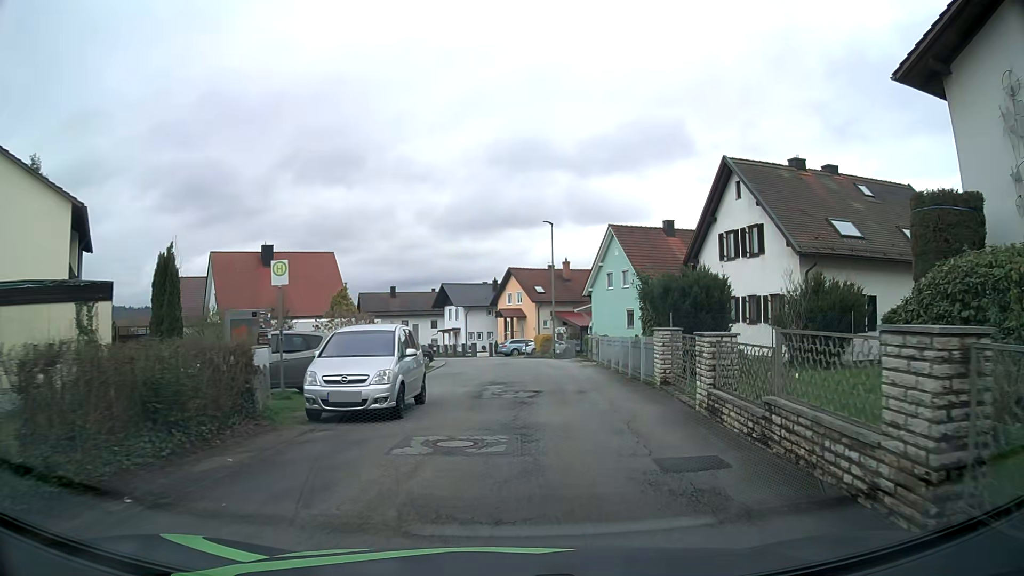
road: residential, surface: asphalt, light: Day
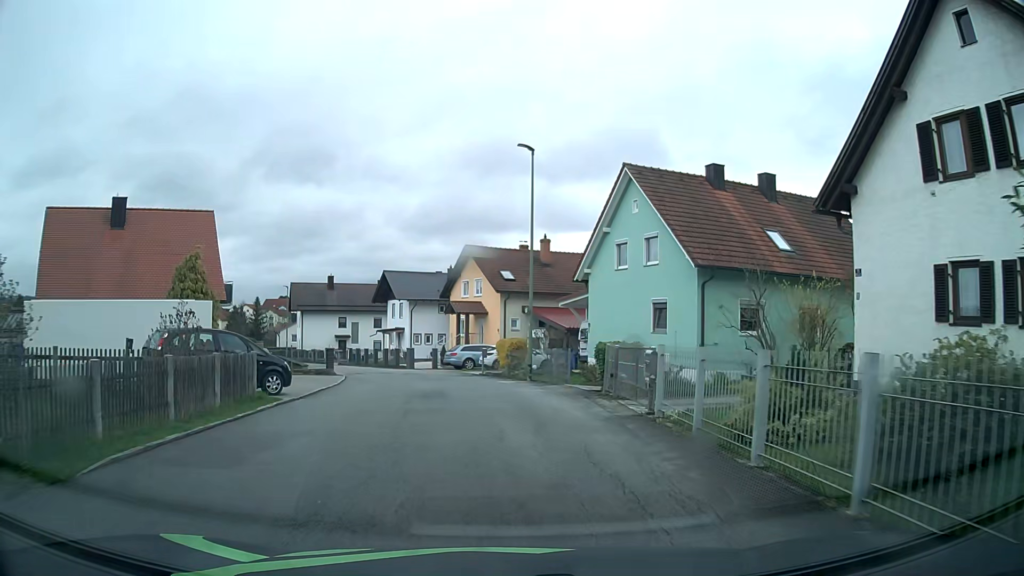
(+0.9, +17.5) m; +4°
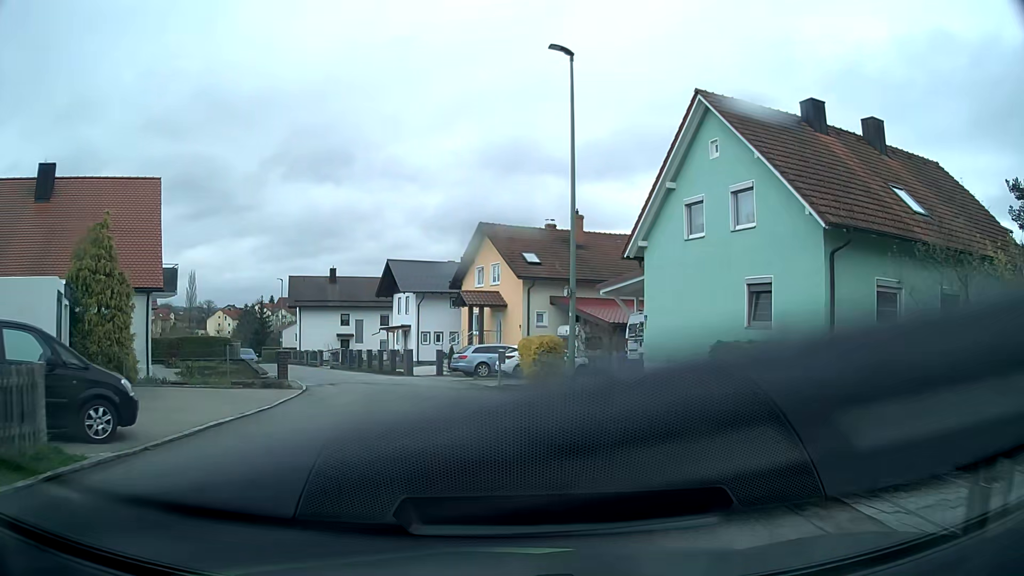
(-0.1, +8.5) m; -2°
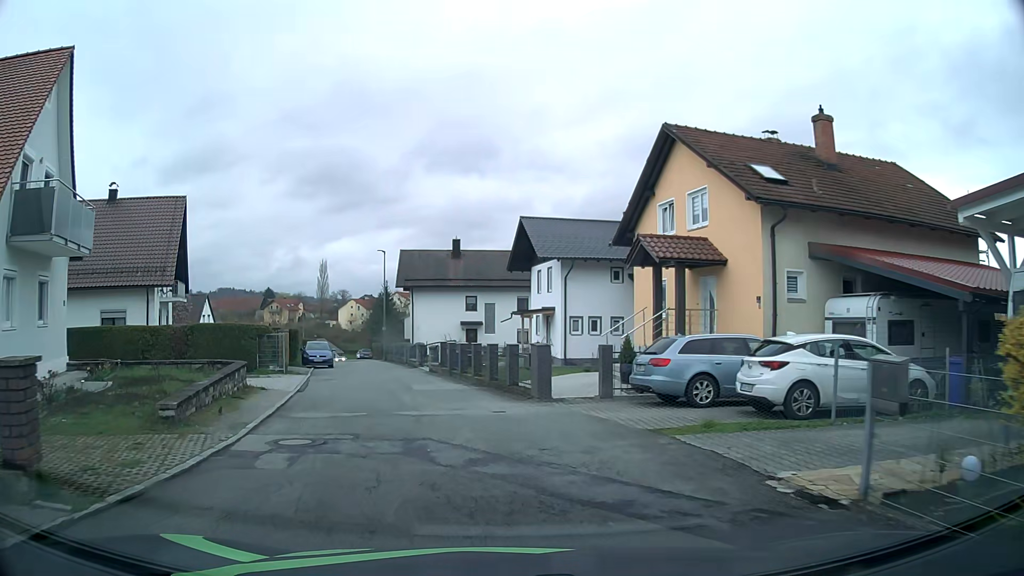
(-1.5, +16.0) m; -12°
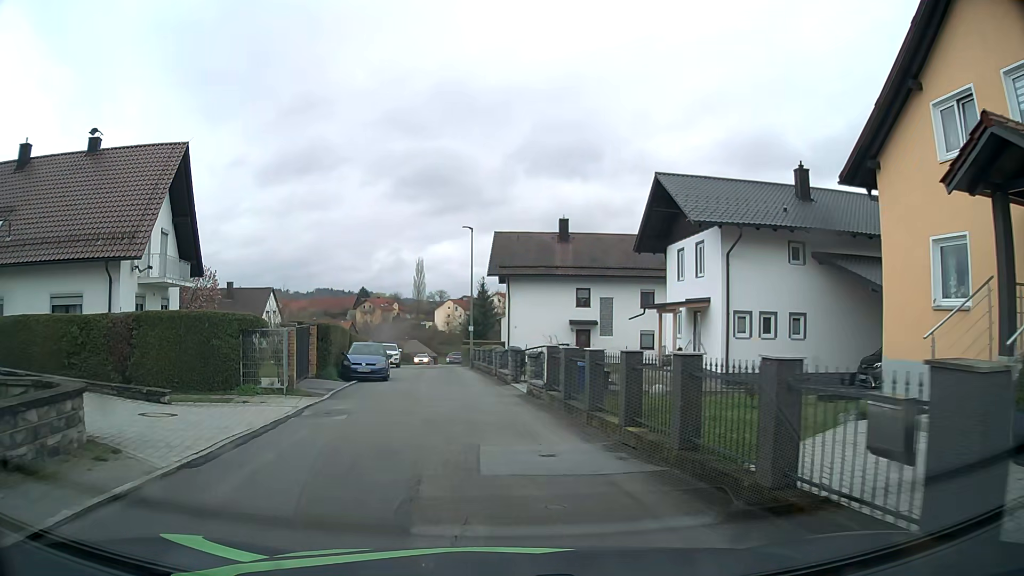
(-1.1, +11.6) m; -8°
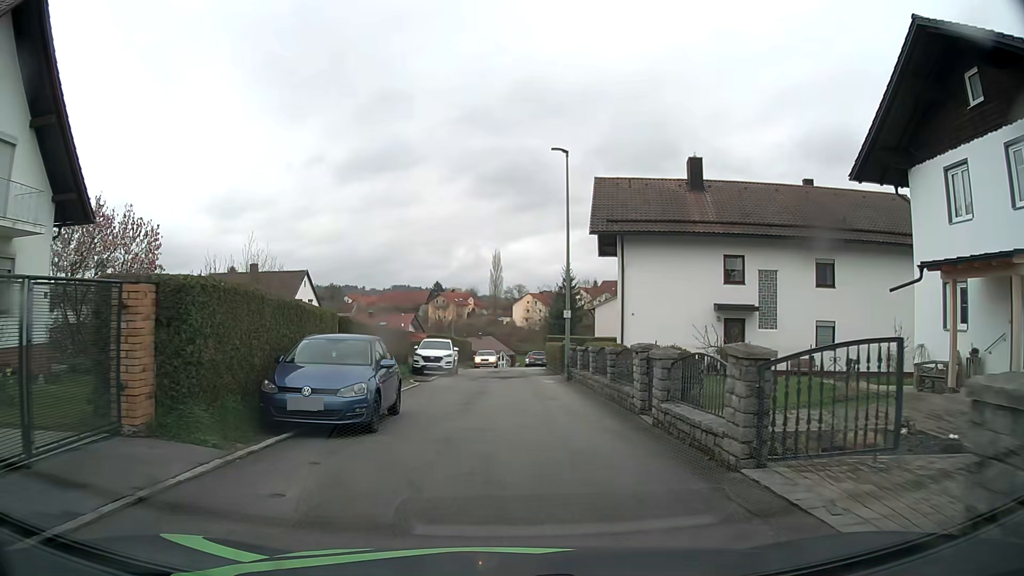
(-1.6, +15.7) m; -8°
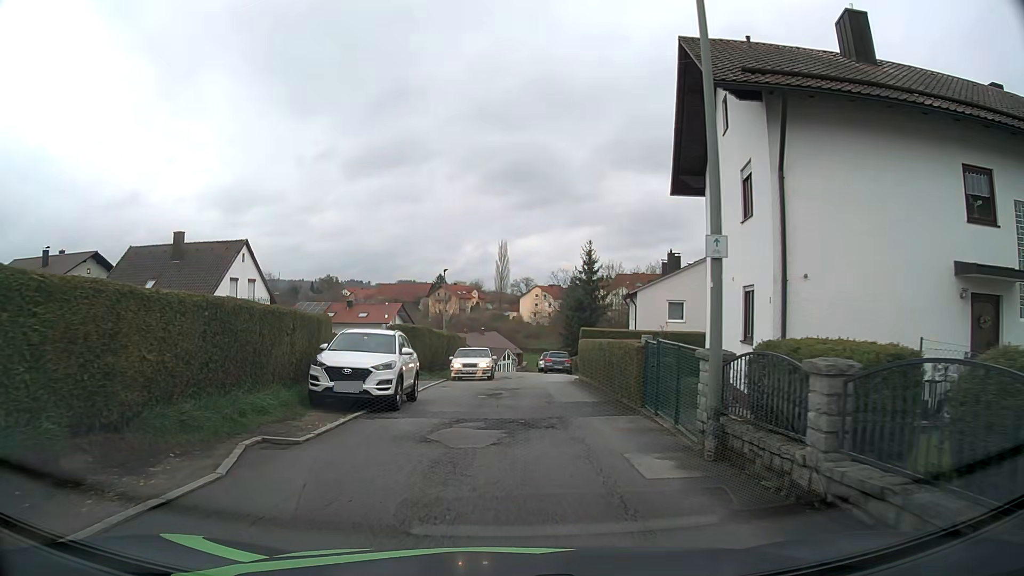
(0.0, +16.6) m; -1°
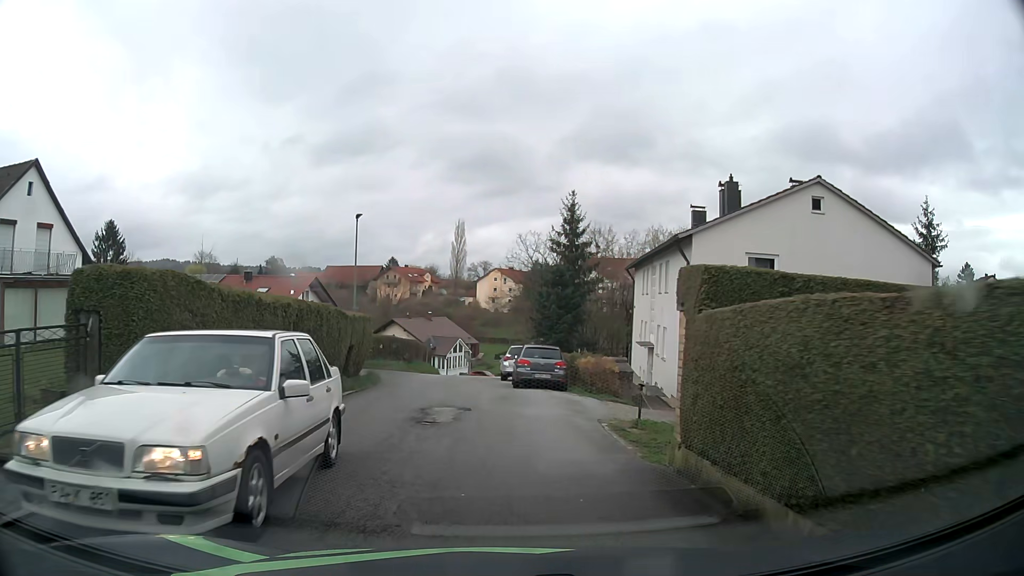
(+0.9, +20.4) m; +3°
(0, +10) (-1, +20) (-2, +30) (-1, +40) (-1, +50) (-2, +60) (-5, +69) (-12, +76) (-21, +80) (-30, +84) m
